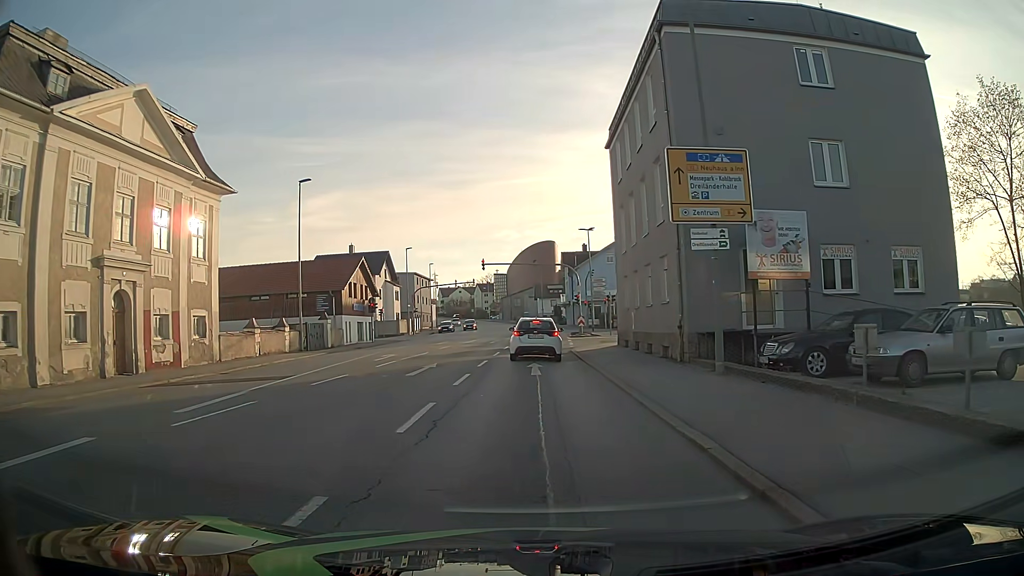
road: tertiary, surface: asphalt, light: Day
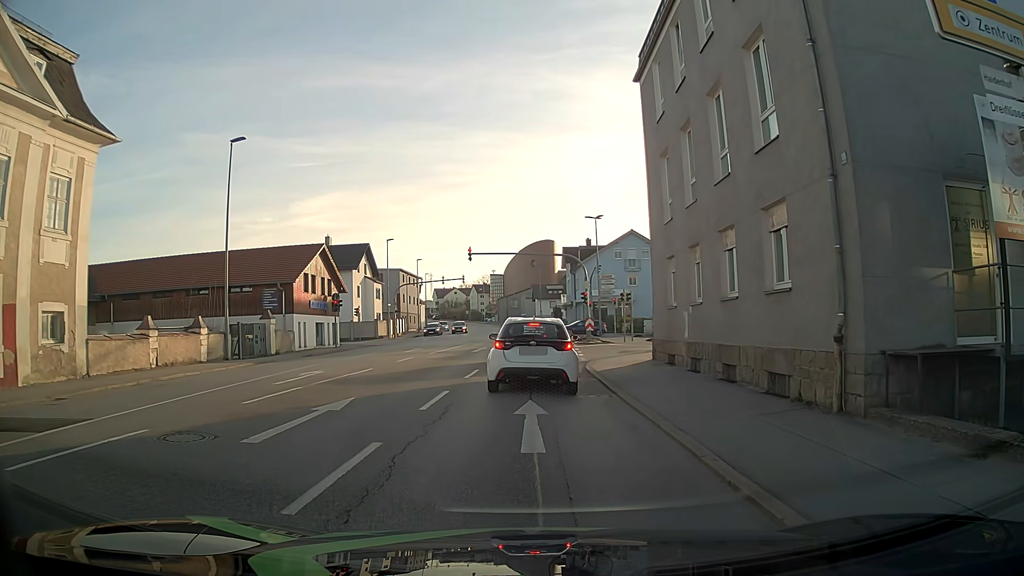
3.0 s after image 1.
(0.0, +9.7) m; 0°
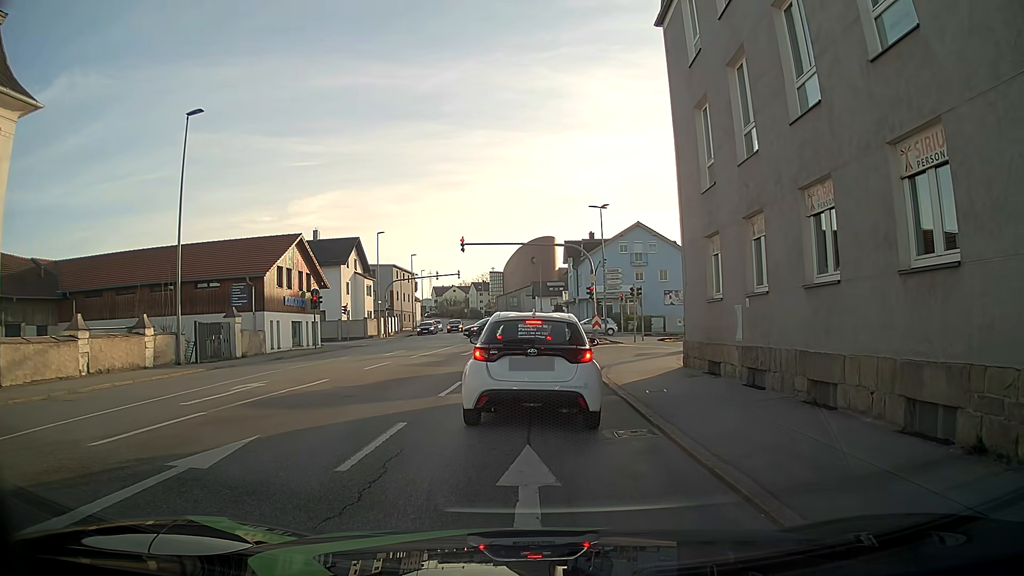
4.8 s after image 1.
(0.0, +4.5) m; -1°
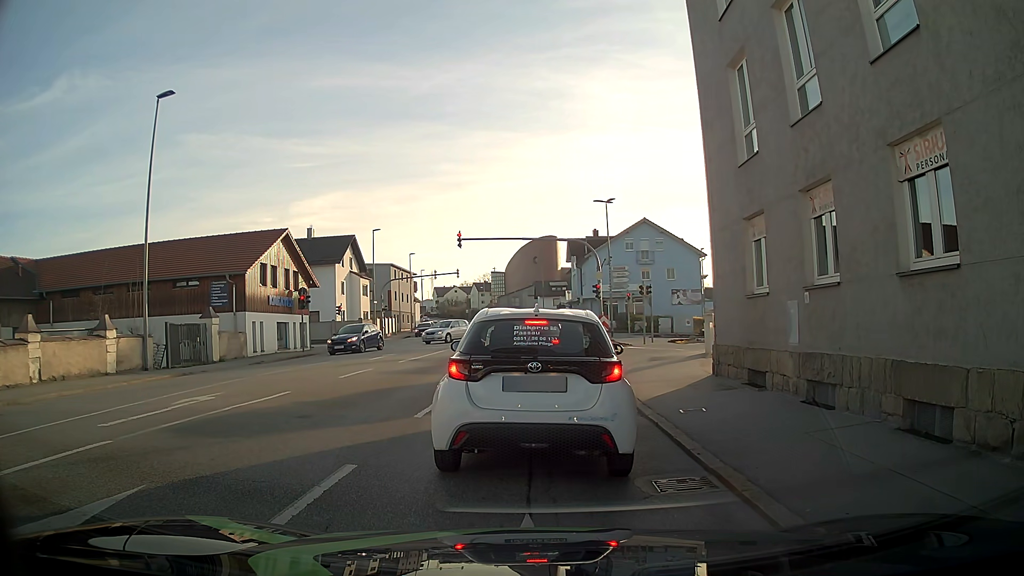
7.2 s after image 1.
(0.0, +2.5) m; -1°
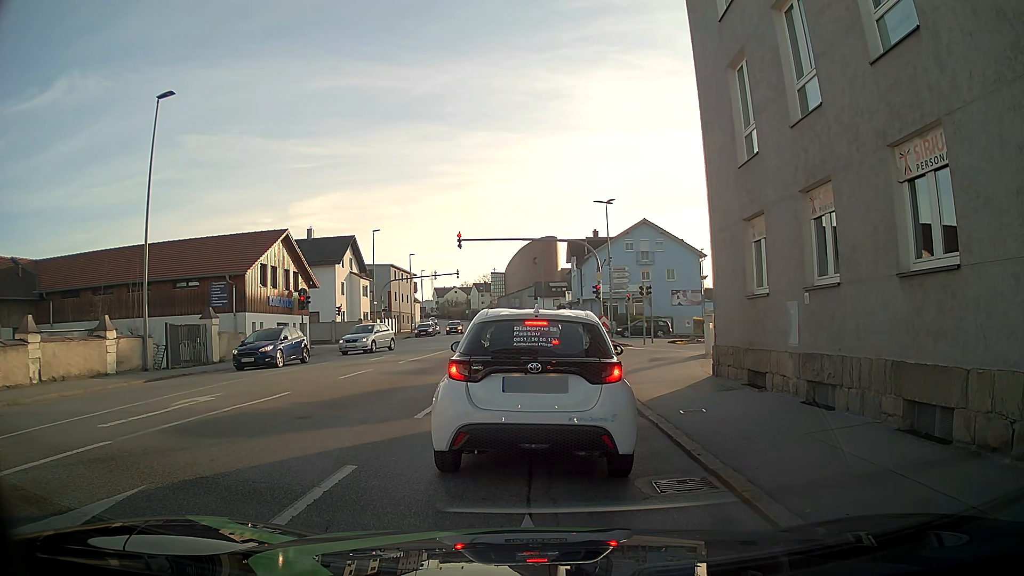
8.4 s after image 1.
(0.0, 0.0) m; 0°
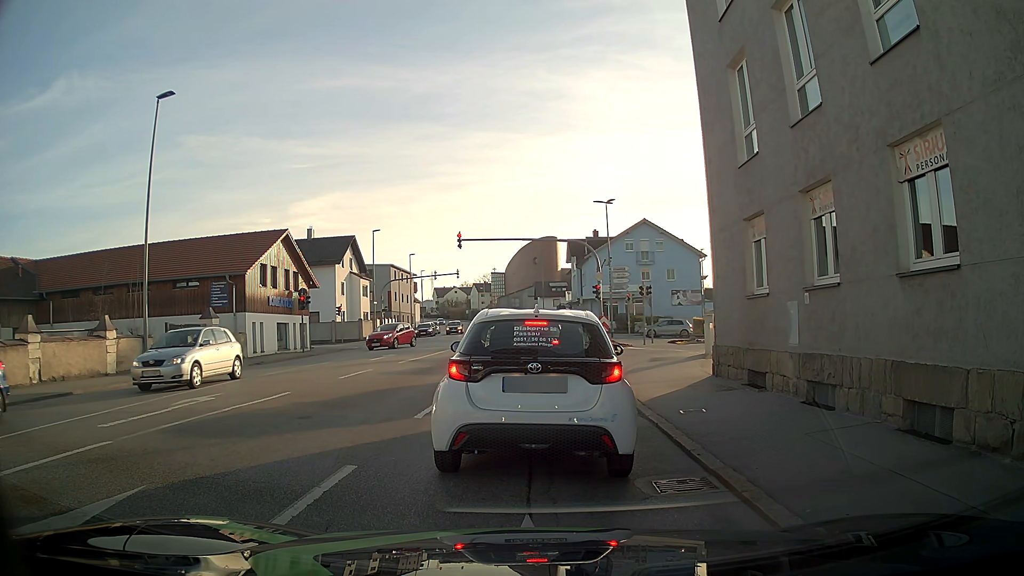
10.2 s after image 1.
(0.0, 0.0) m; 0°
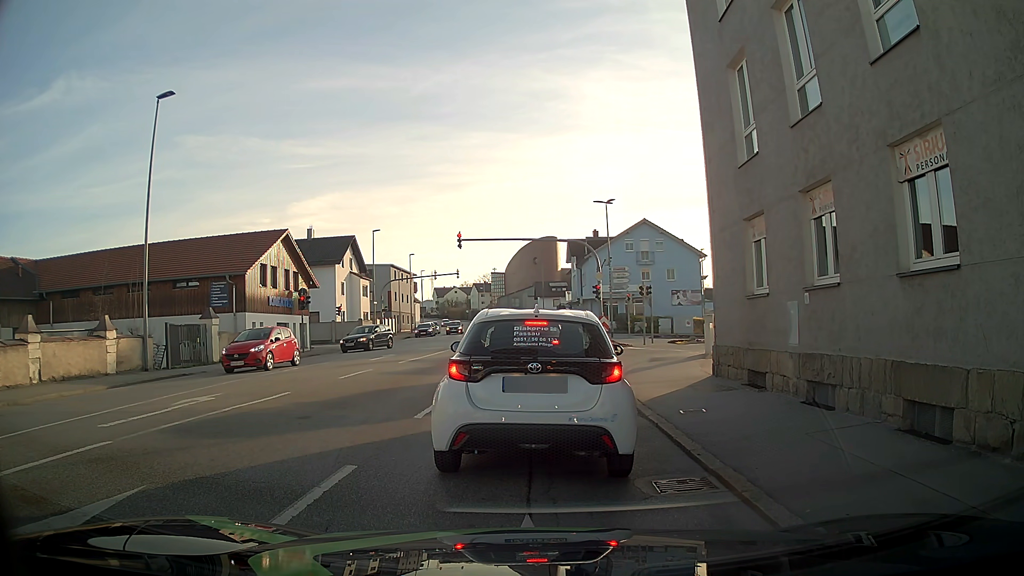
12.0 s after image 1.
(0.0, 0.0) m; 0°
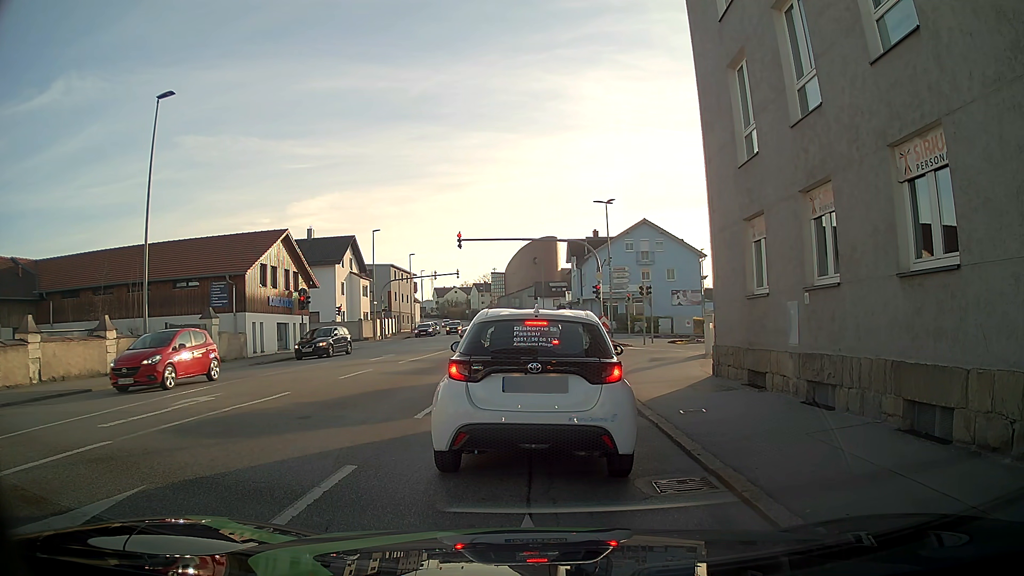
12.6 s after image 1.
(0.0, 0.0) m; 0°
